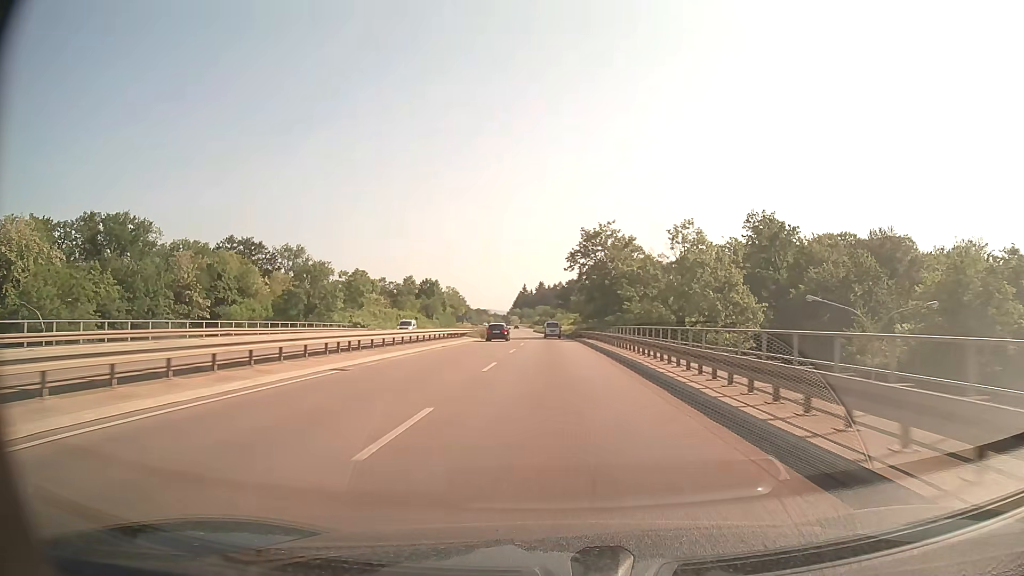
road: trunk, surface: asphalt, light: Day
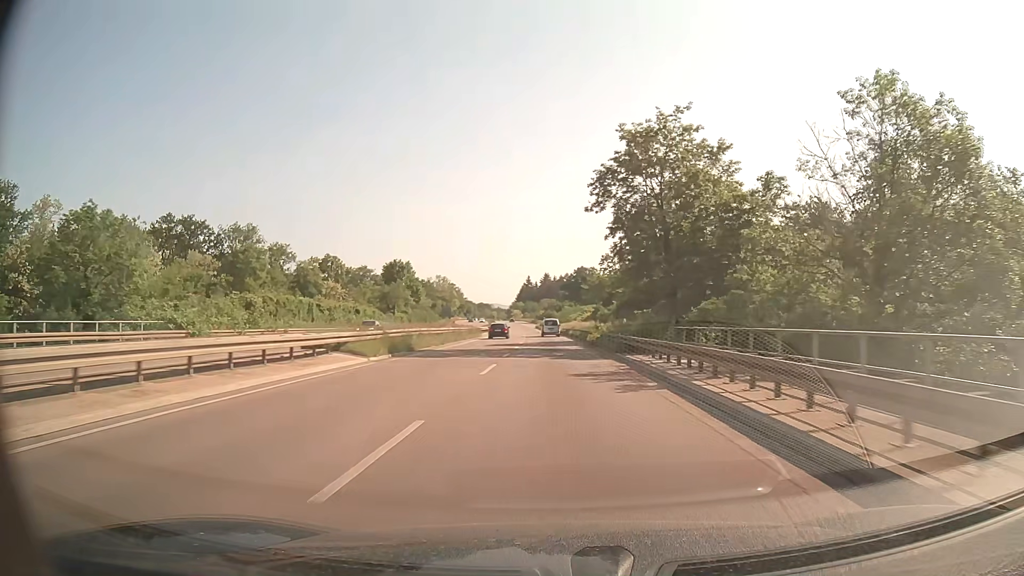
(-0.2, +37.4) m; 0°
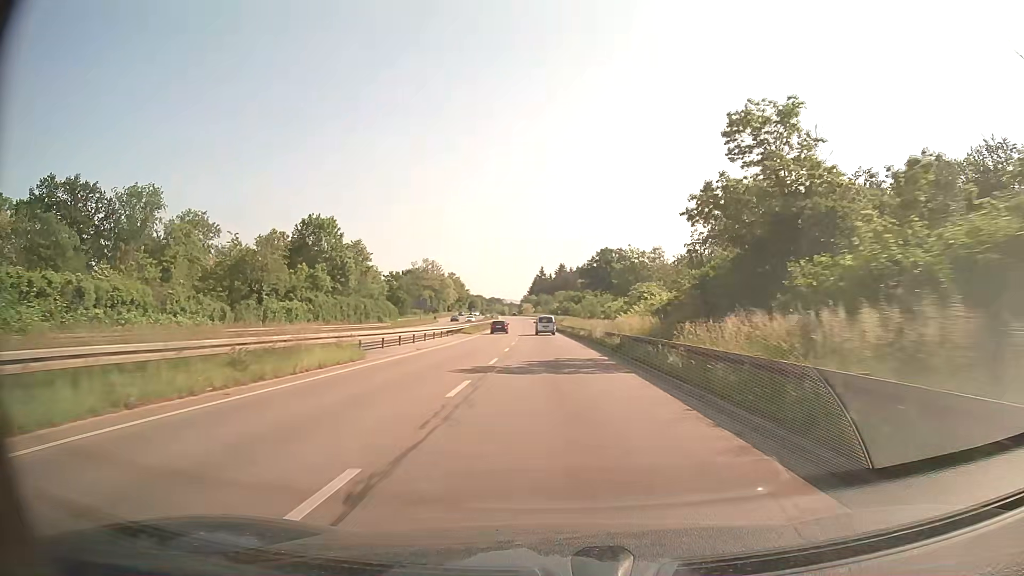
(-0.4, +49.8) m; -1°
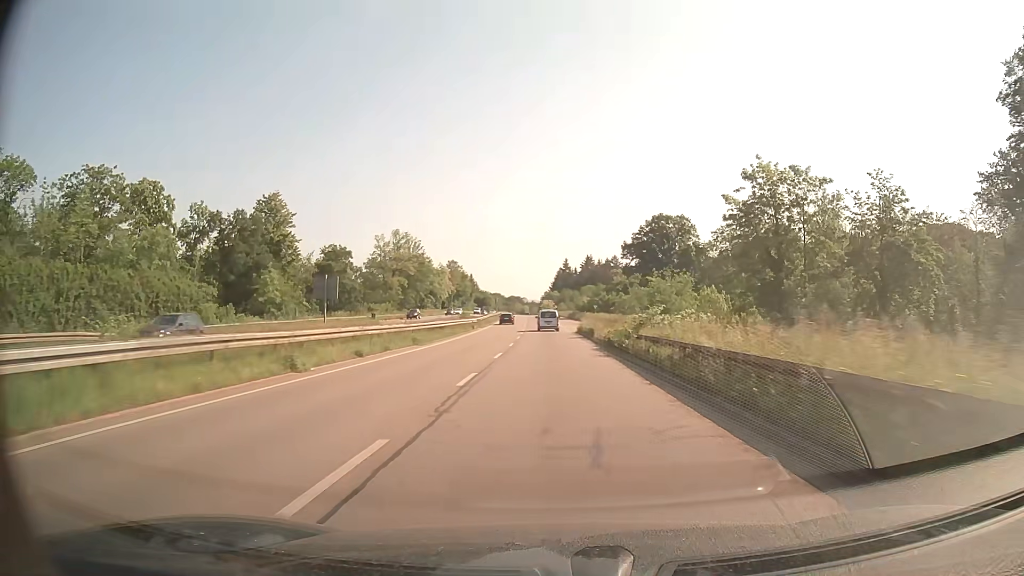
(-0.9, +61.4) m; -2°
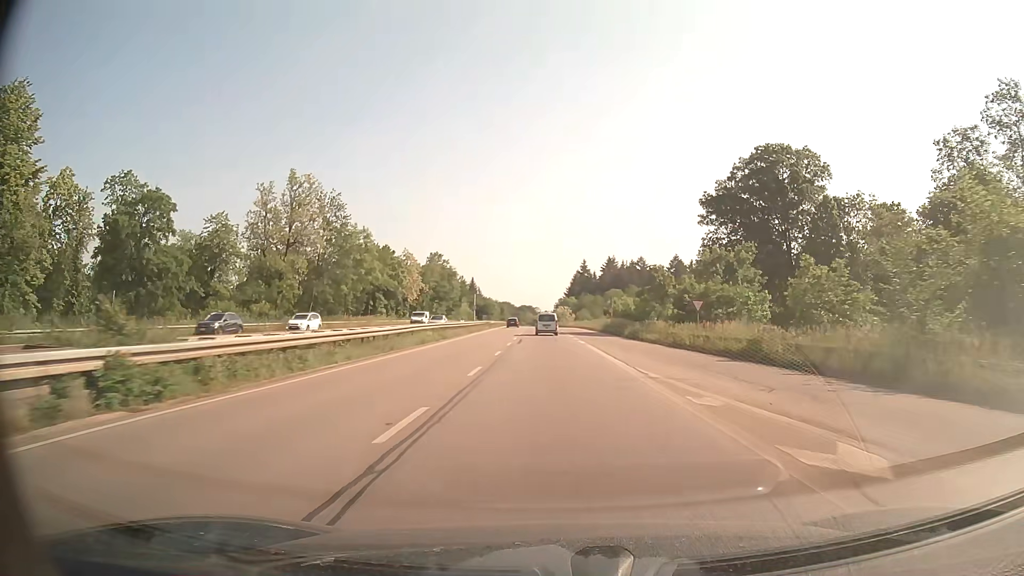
(-0.8, +60.0) m; -1°
